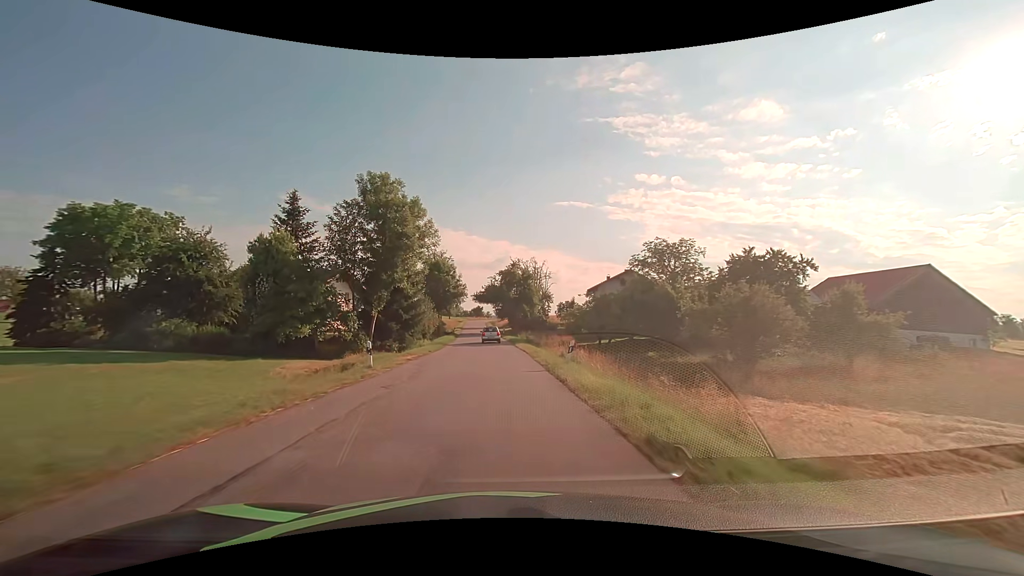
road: tertiary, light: Day
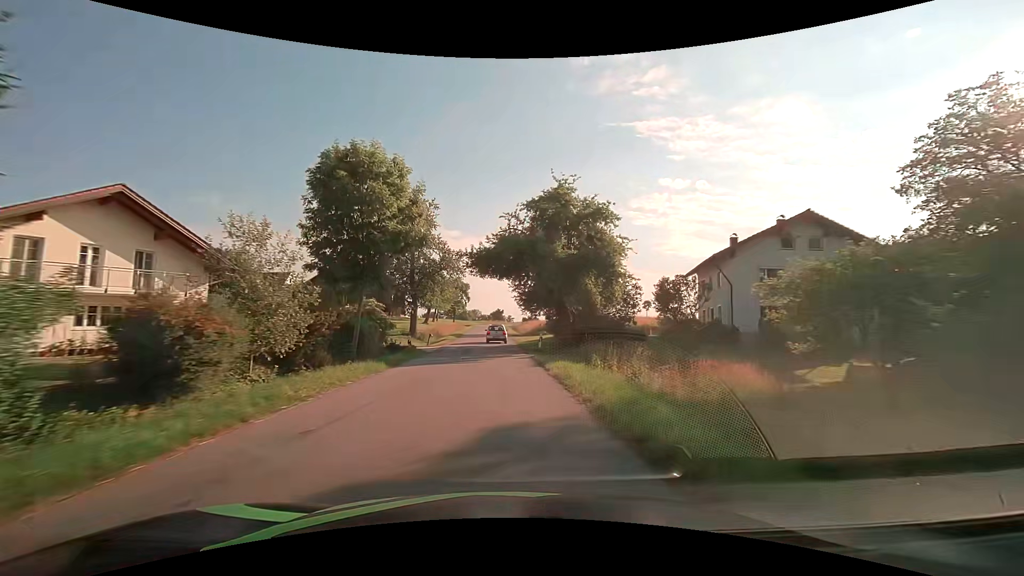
(-0.9, +40.7) m; -2°
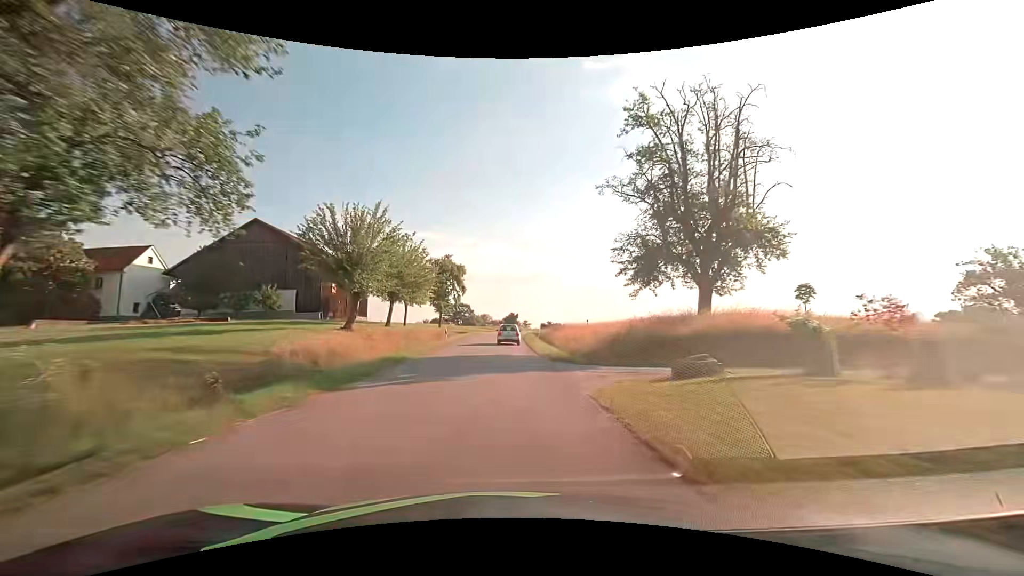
(-1.0, +38.1) m; -2°
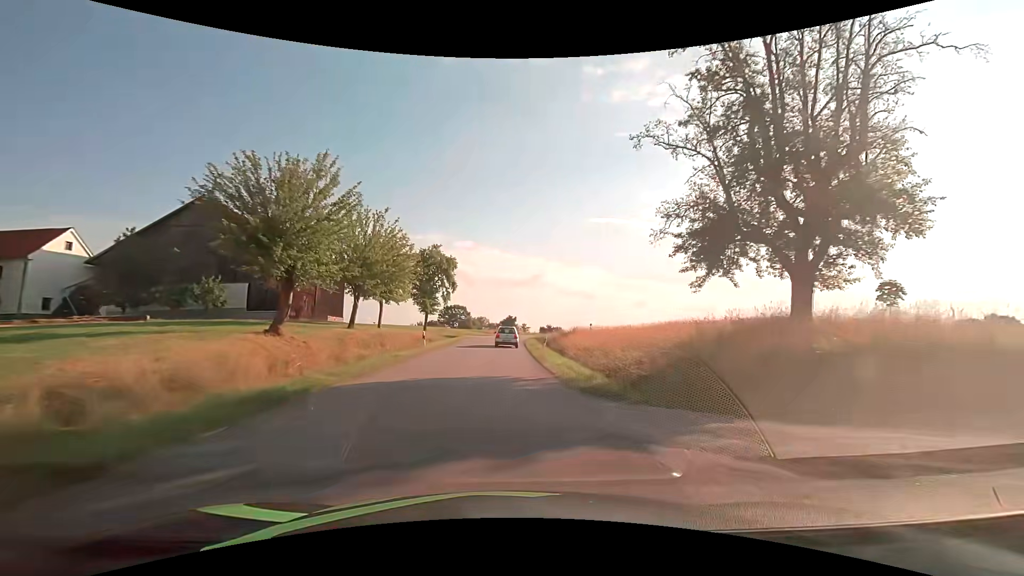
(0.0, +9.1) m; 0°
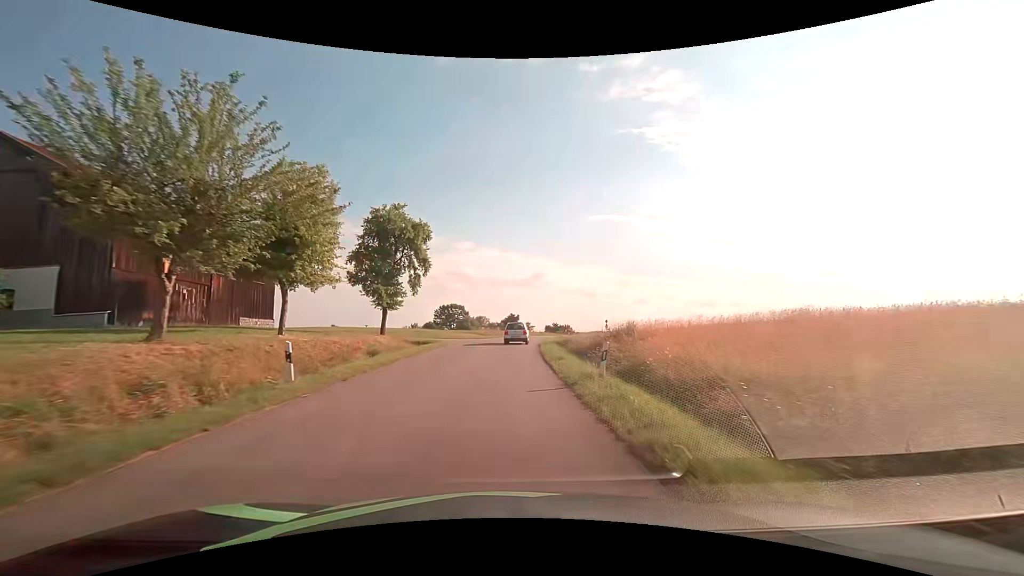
(0.0, +17.9) m; 0°
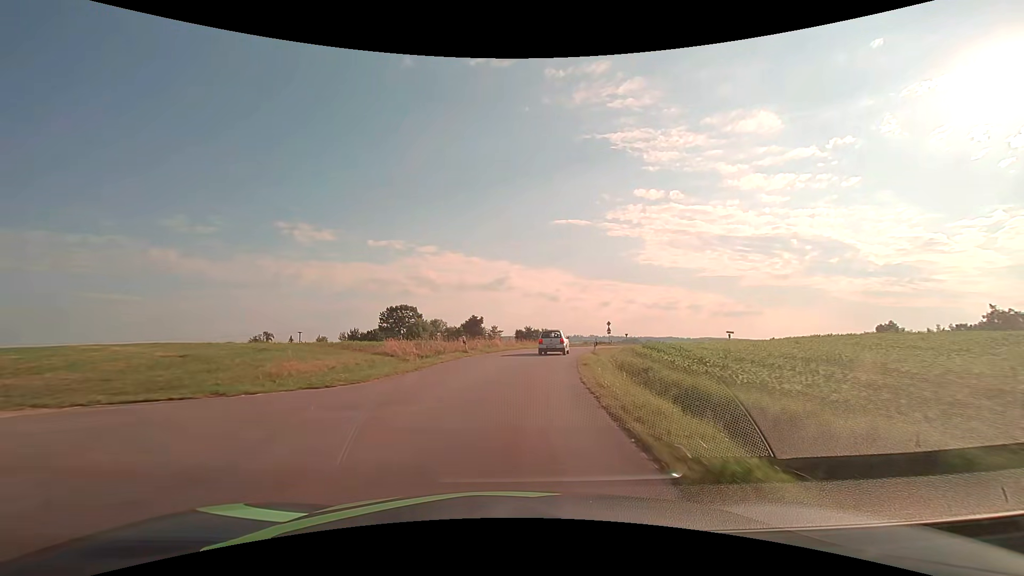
(+0.6, +34.0) m; +4°
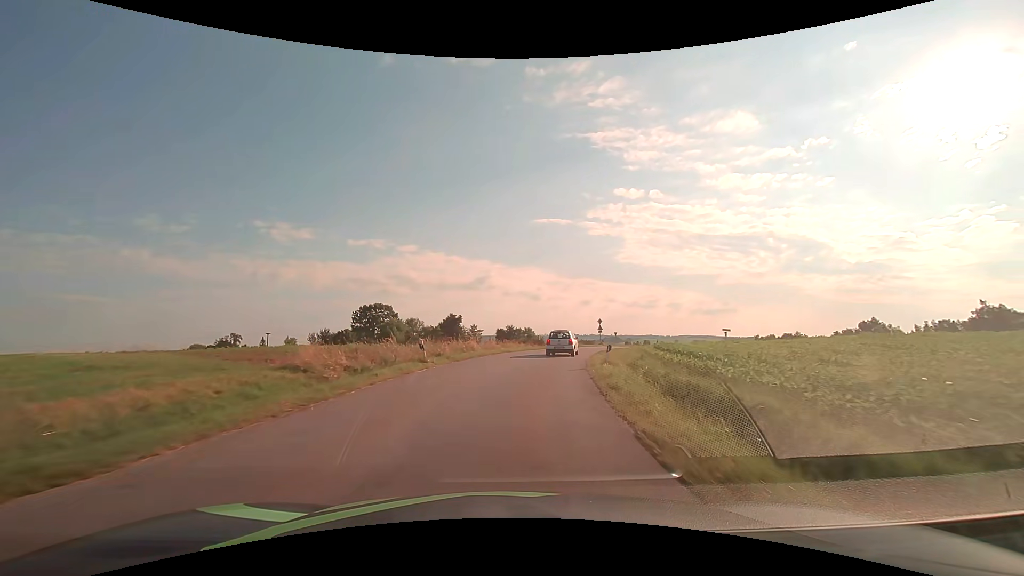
(+0.2, +8.1) m; +2°
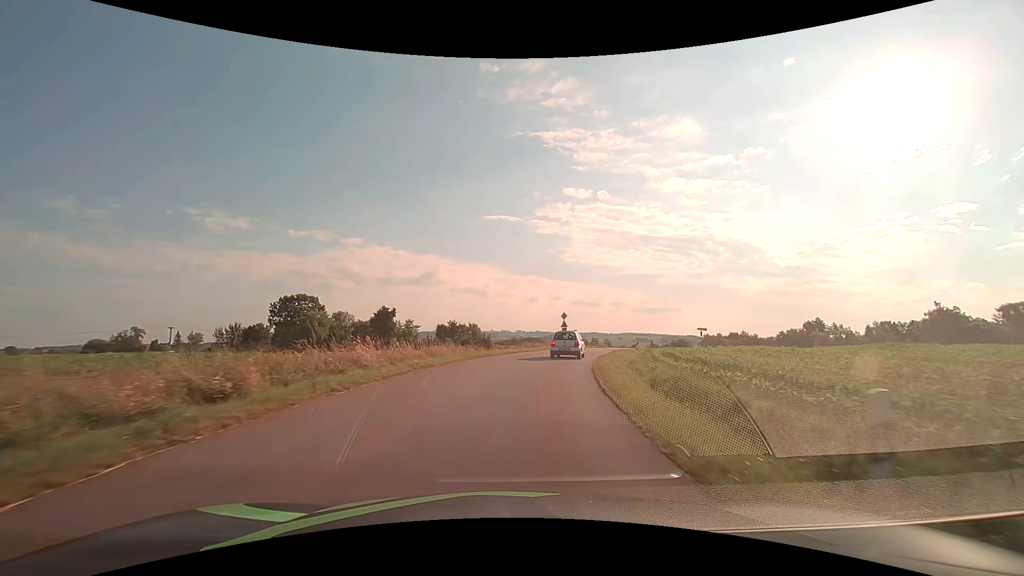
(+0.8, +15.7) m; +6°
(0, +10) (+2, +20) (+4, +30) (+6, +39) (+10, +49) (+14, +58) (+19, +66) (+24, +75) (+22, +85) (+15, +91) m
